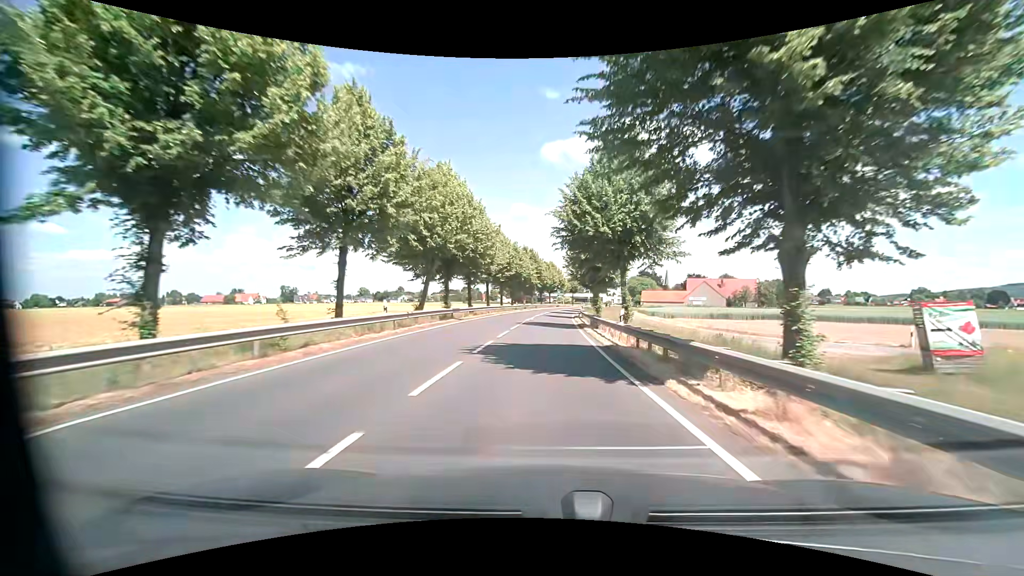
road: primary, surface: asphalt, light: Day
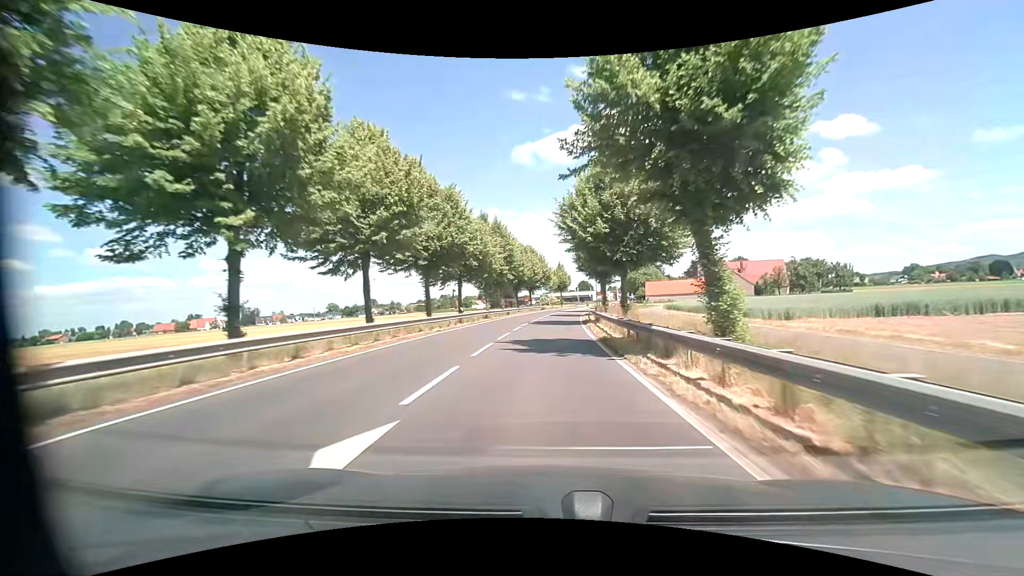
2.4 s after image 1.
(+0.6, +36.2) m; +2°
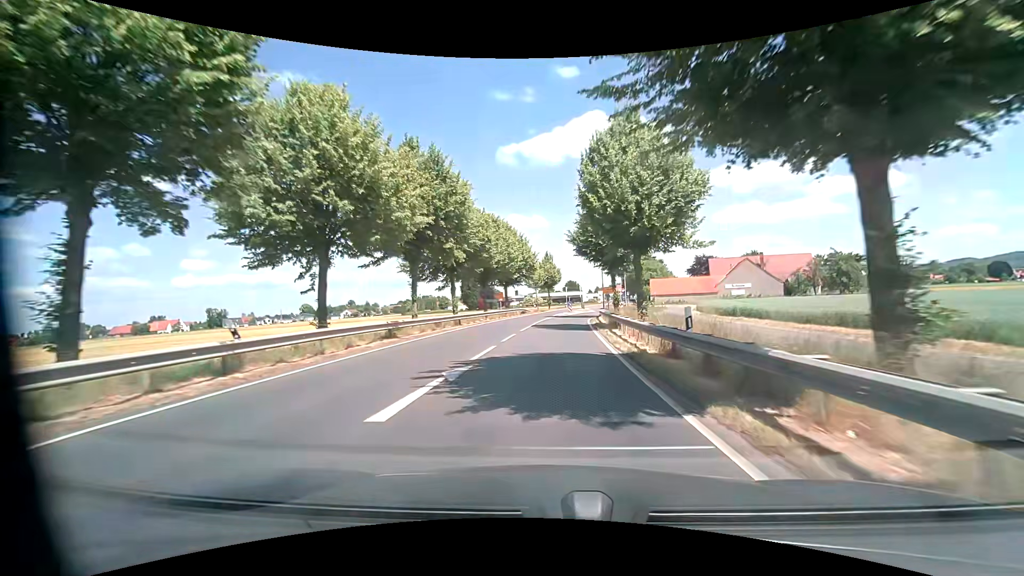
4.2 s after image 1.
(+0.3, +24.5) m; +2°
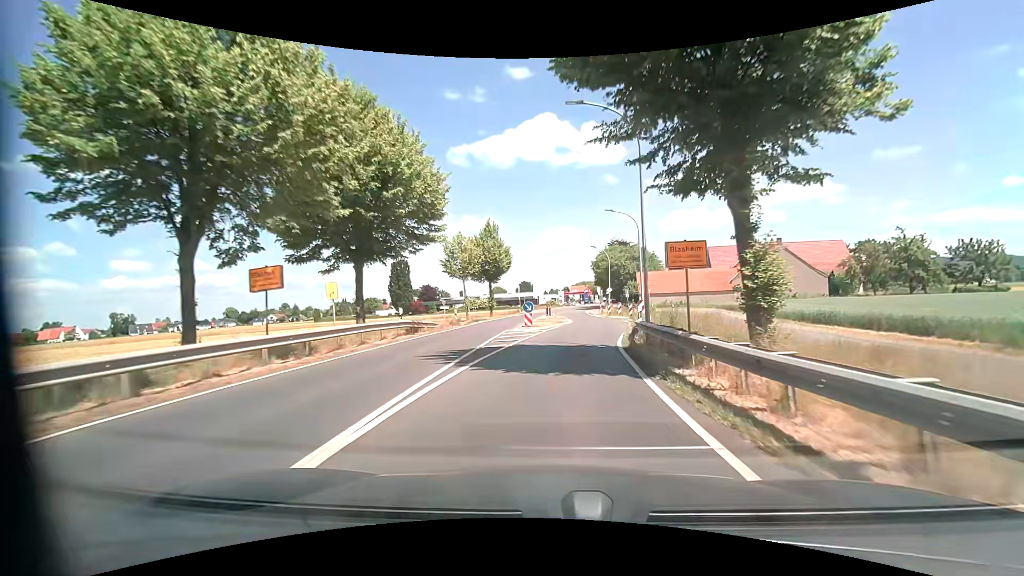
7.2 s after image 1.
(+1.3, +35.7) m; +5°
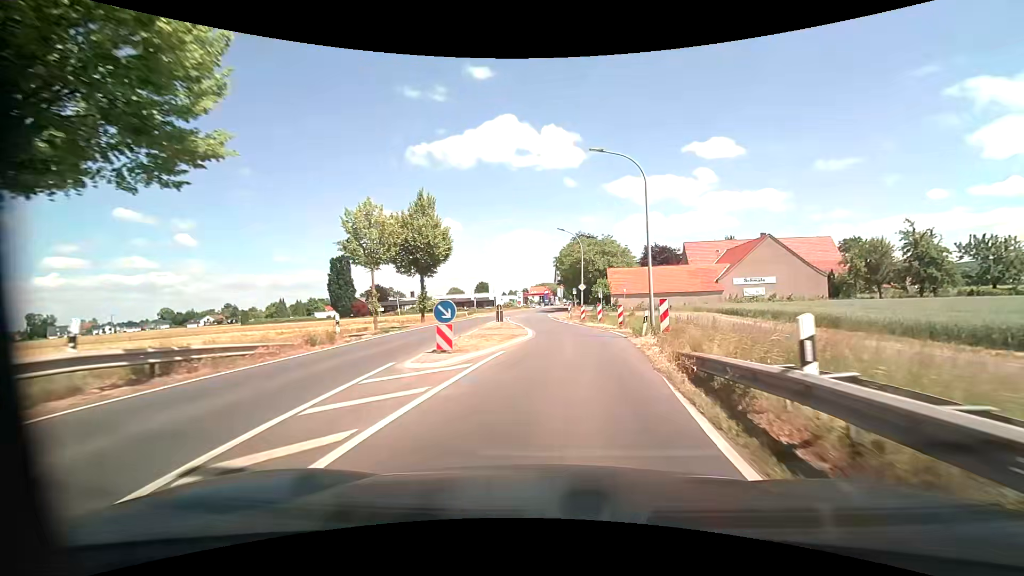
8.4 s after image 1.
(+0.5, +13.6) m; +4°
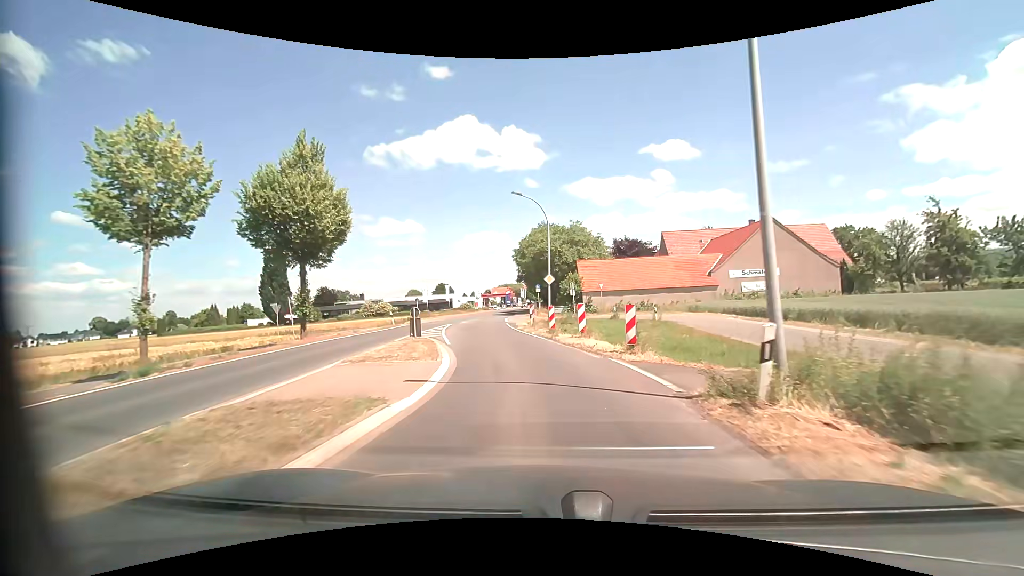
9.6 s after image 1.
(+0.6, +13.2) m; +5°
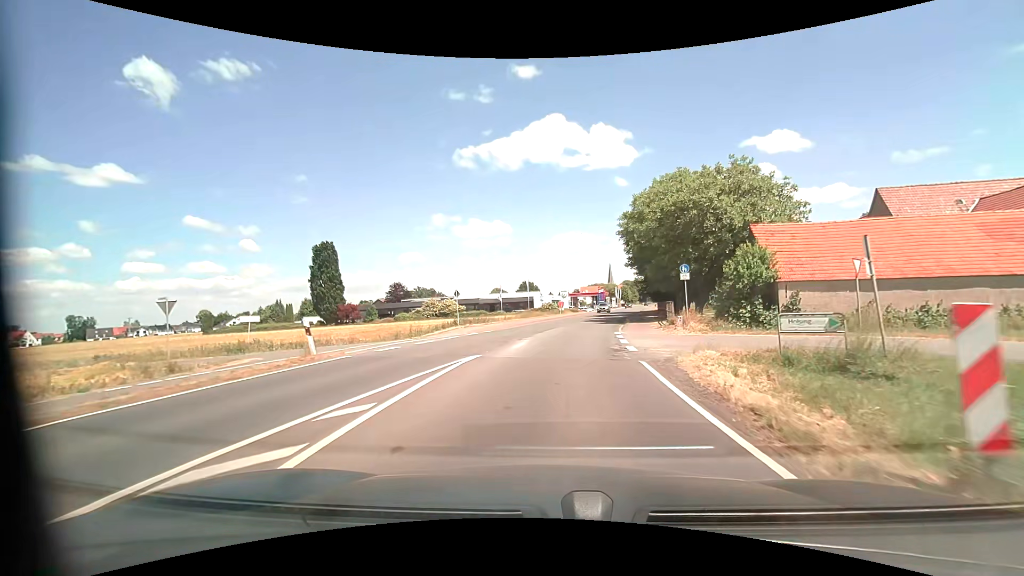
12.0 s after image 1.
(-2.9, +25.3) m; -11°
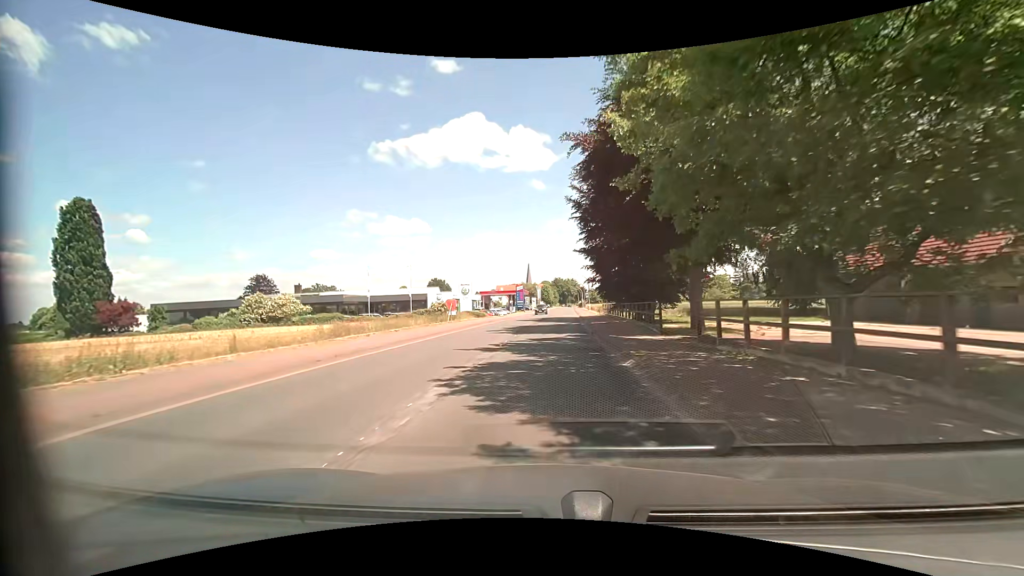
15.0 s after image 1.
(+3.3, +33.9) m; +9°
(0, +10) (0, +20) (+1, +30) (+1, +40) (+2, +50) (+3, +60) (+3, +70) (+4, +80) (+4, +90) (+5, +100) m
